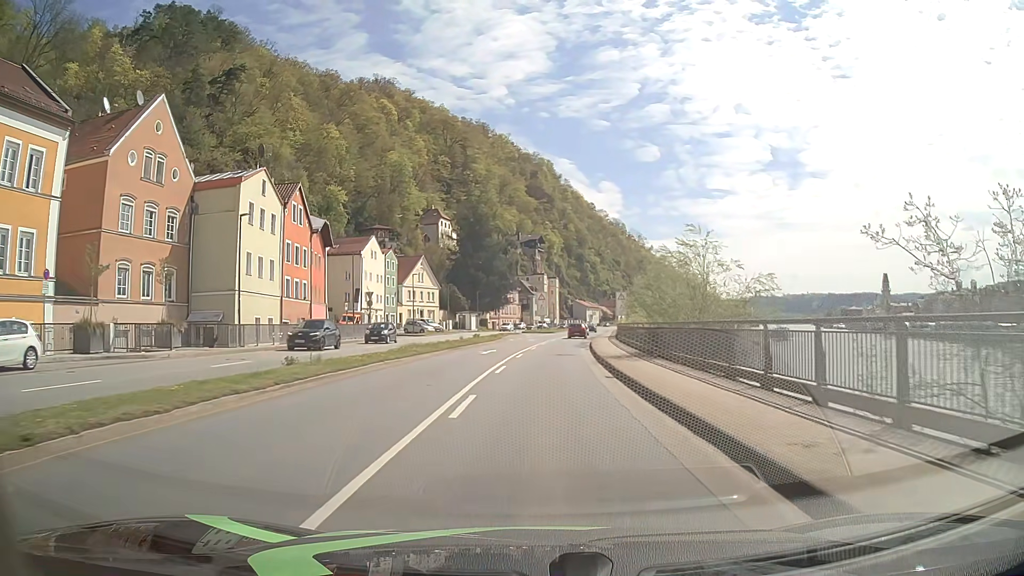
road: primary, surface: asphalt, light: Day
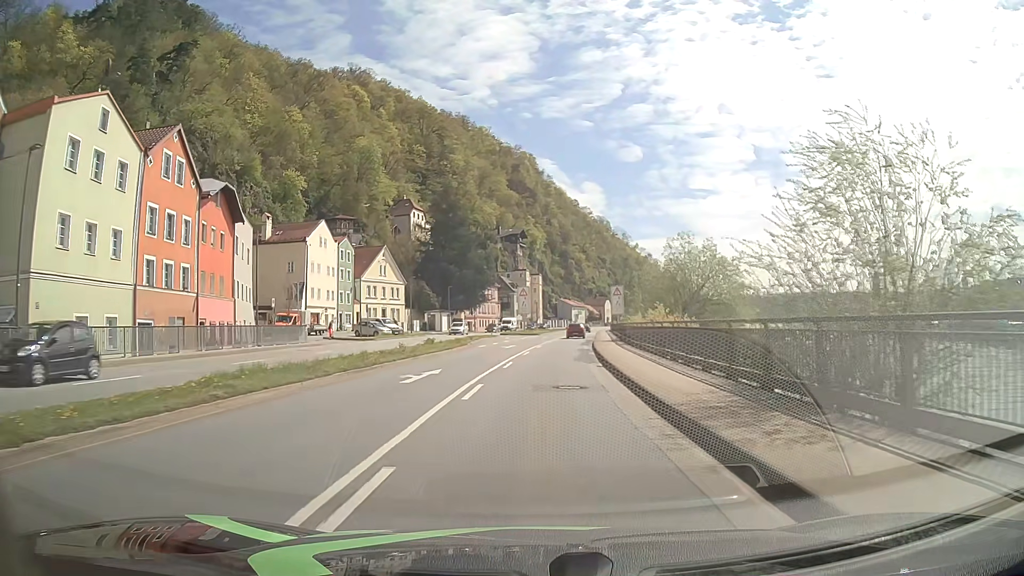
(+0.2, +15.5) m; +2°
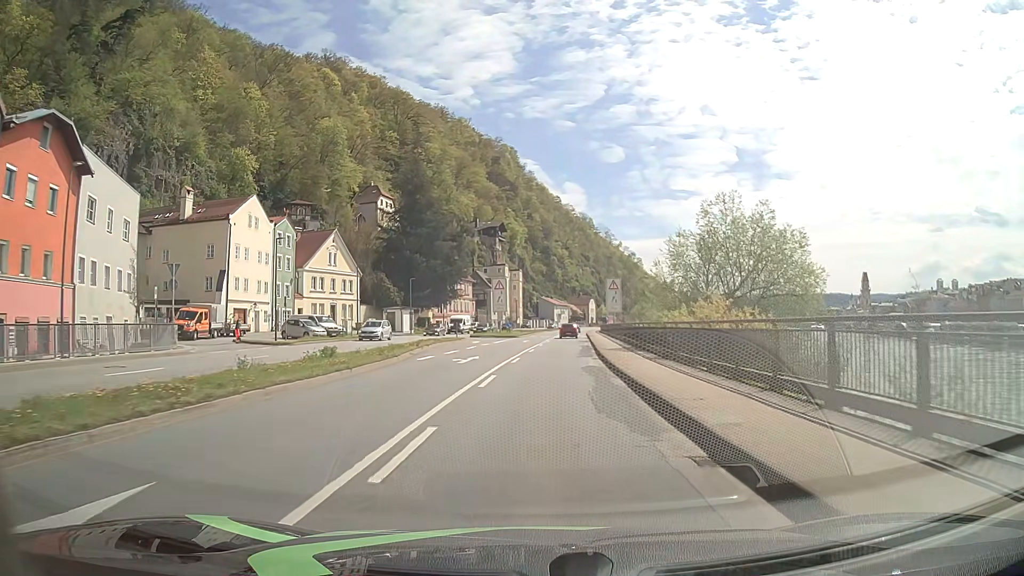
(+0.2, +15.5) m; +2°
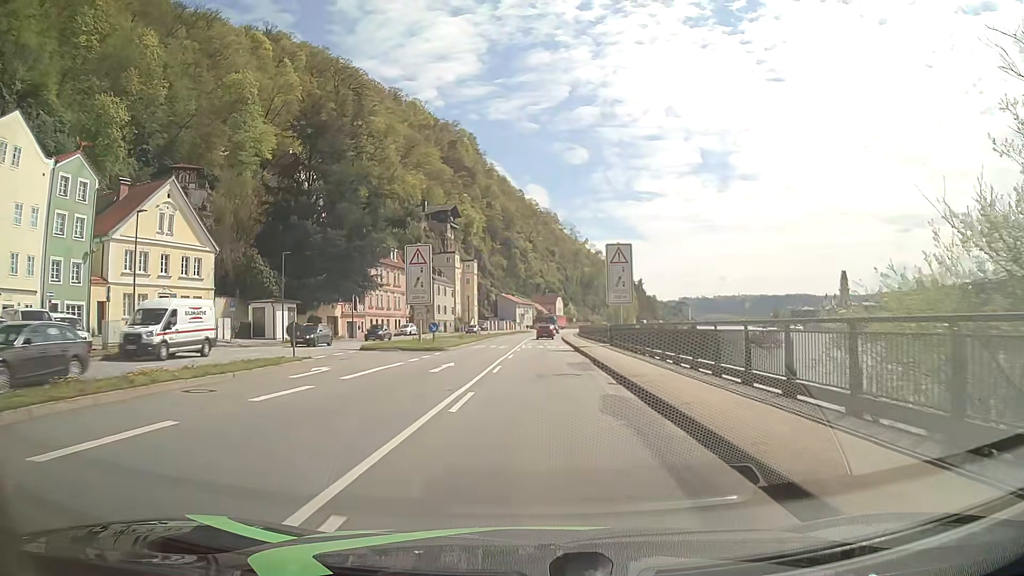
(+1.1, +31.1) m; +3°
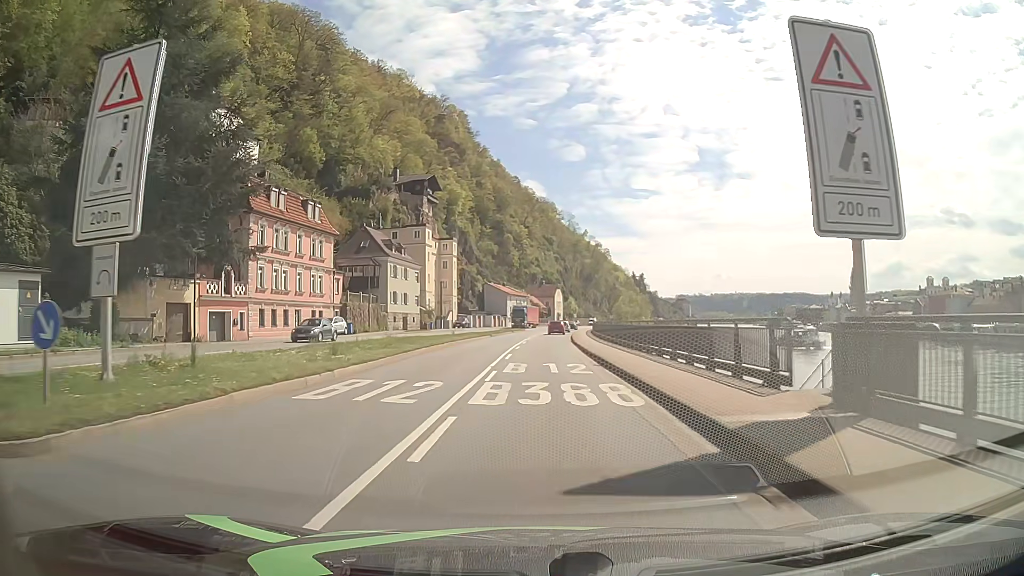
(+0.3, +31.0) m; 0°
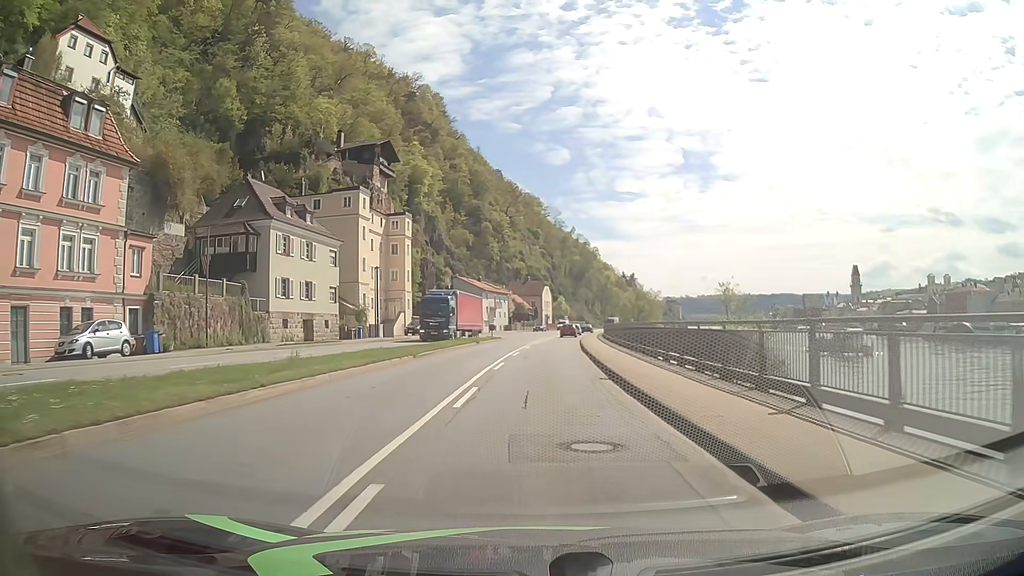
(+0.4, +31.1) m; +1°
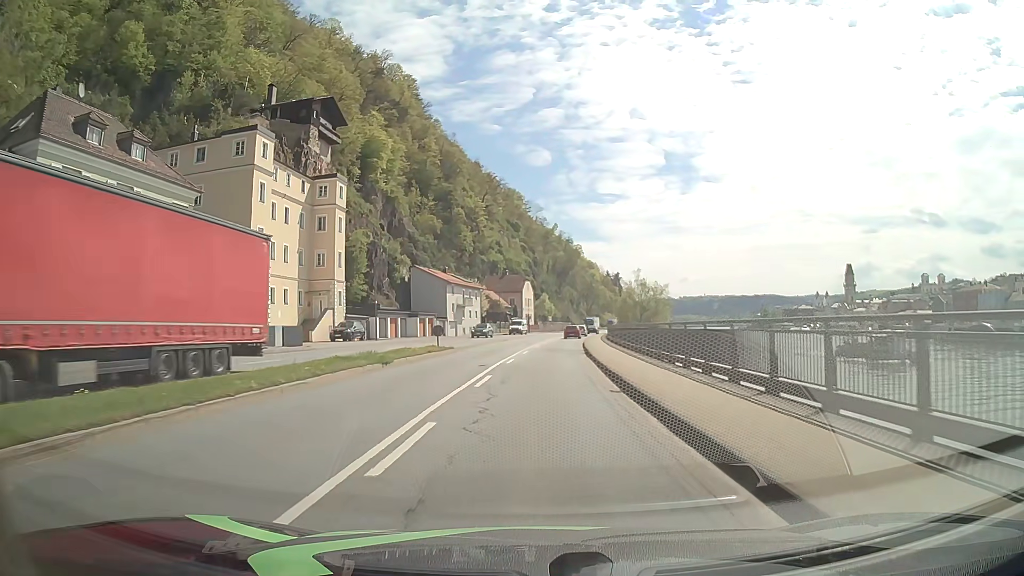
(+0.4, +23.3) m; +2°
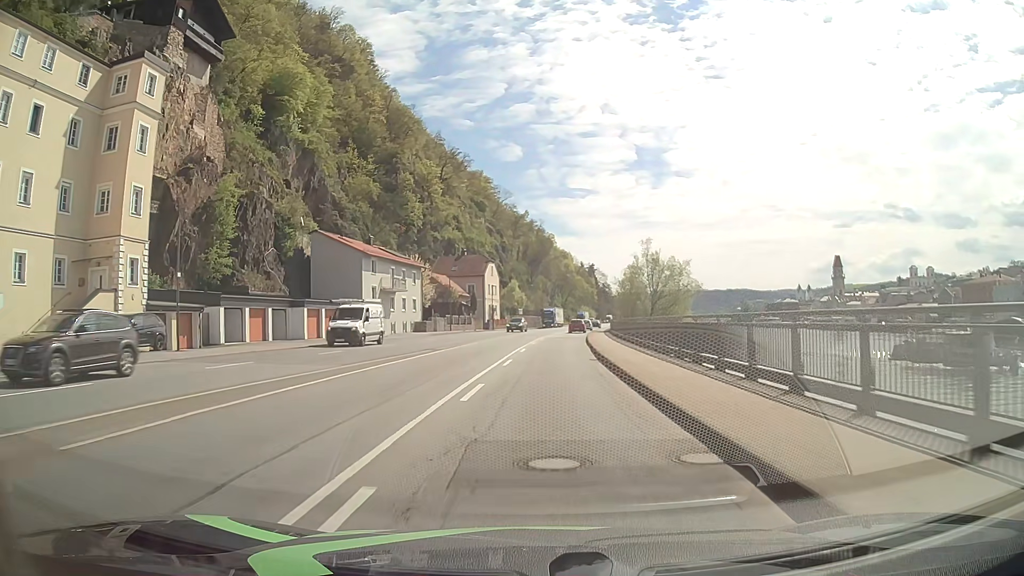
(+0.5, +31.0) m; +2°
(0, +10) (0, +20) (+1, +30) (+1, +40) (+2, +50) (+3, +60) (+4, +70) (+5, +80) (+6, +90) (+8, +100) m
